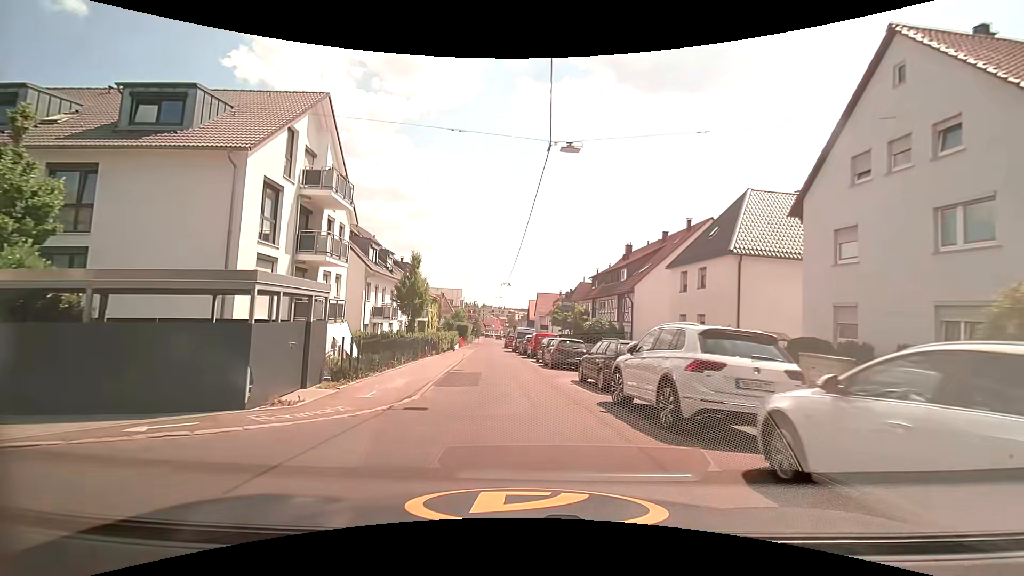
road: tertiary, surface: asphalt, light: Day
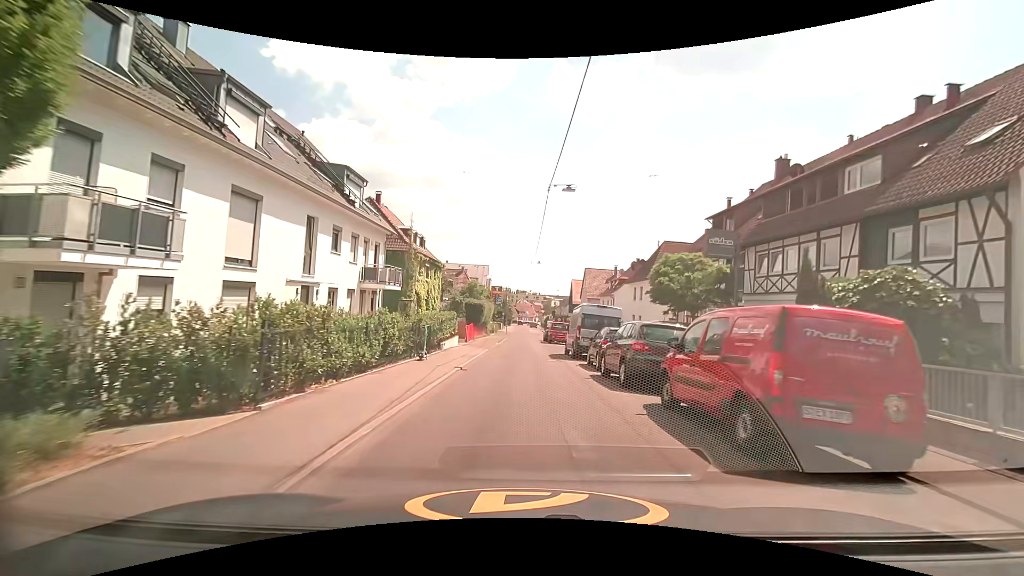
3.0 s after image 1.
(-1.9, +27.9) m; -4°
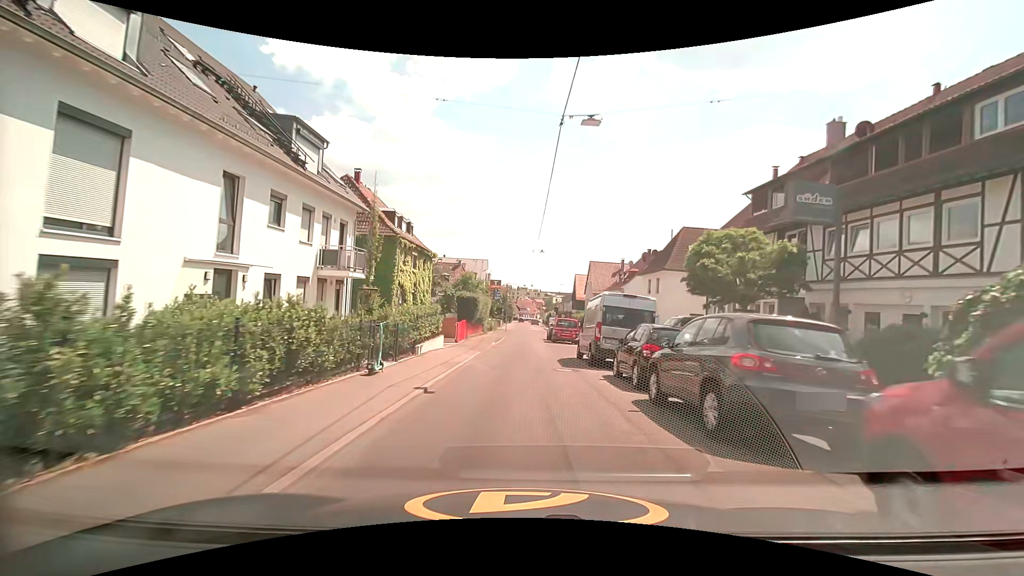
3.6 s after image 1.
(0.0, +5.6) m; +1°
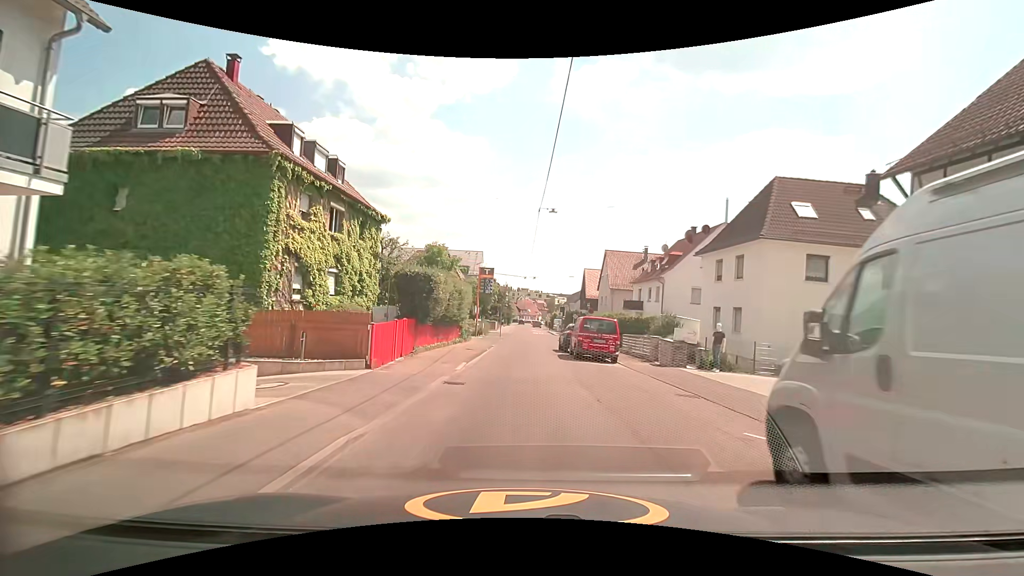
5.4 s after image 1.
(-0.4, +16.3) m; -1°
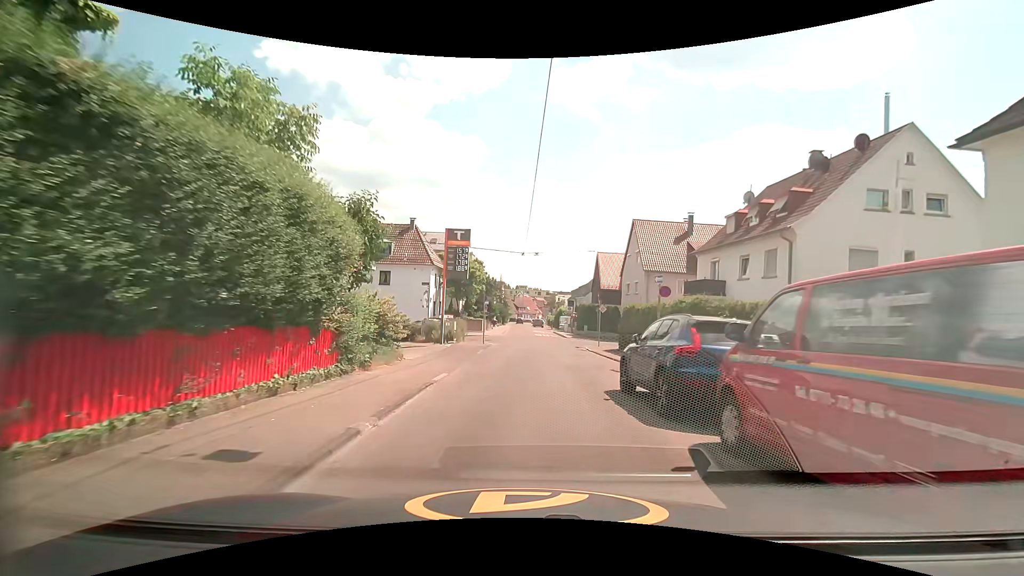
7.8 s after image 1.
(0.0, +19.9) m; 0°
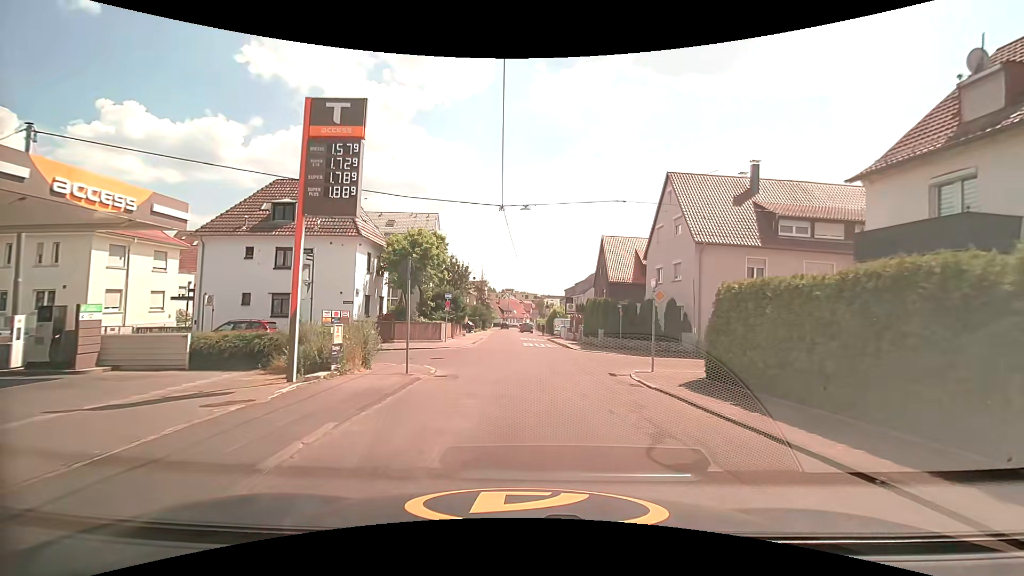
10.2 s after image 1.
(+0.3, +17.5) m; +2°
